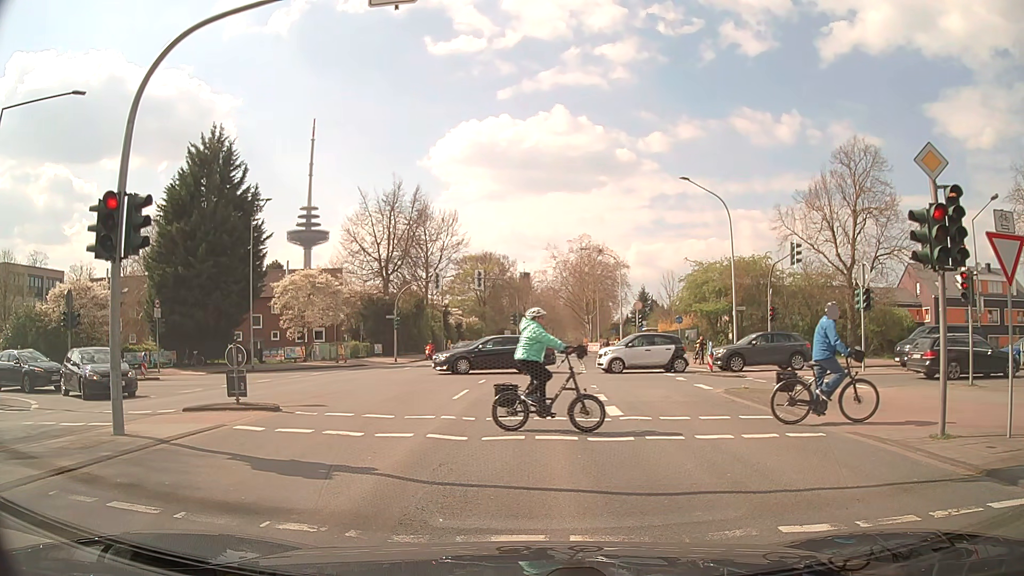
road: secondary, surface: asphalt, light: Day
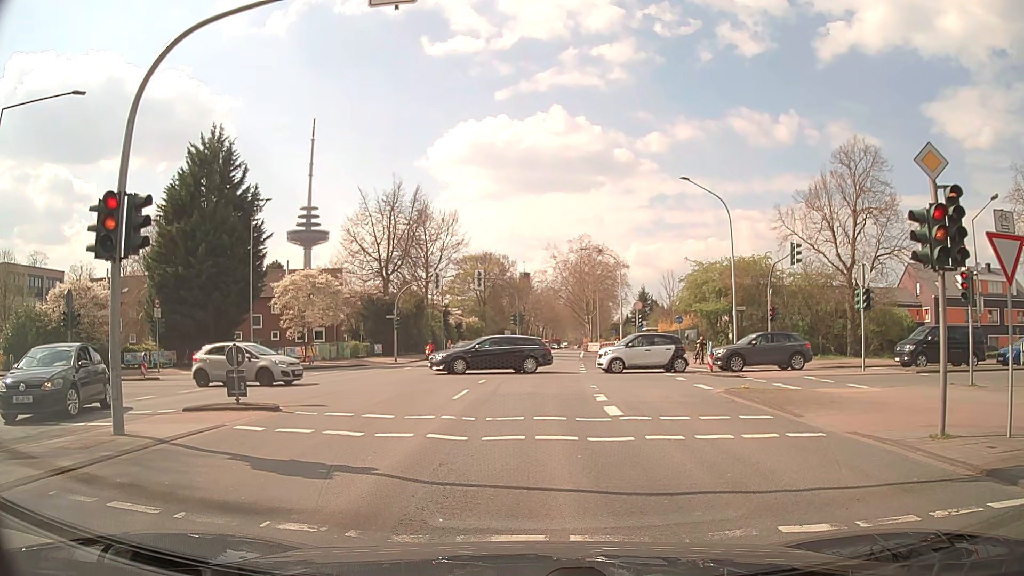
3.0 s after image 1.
(0.0, 0.0) m; 0°
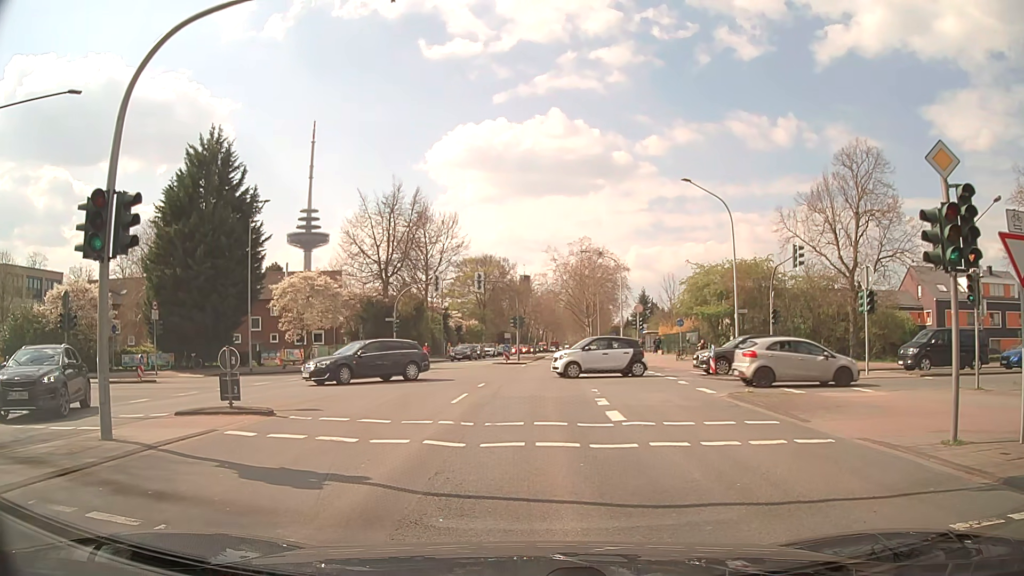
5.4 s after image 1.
(0.0, +0.3) m; 0°
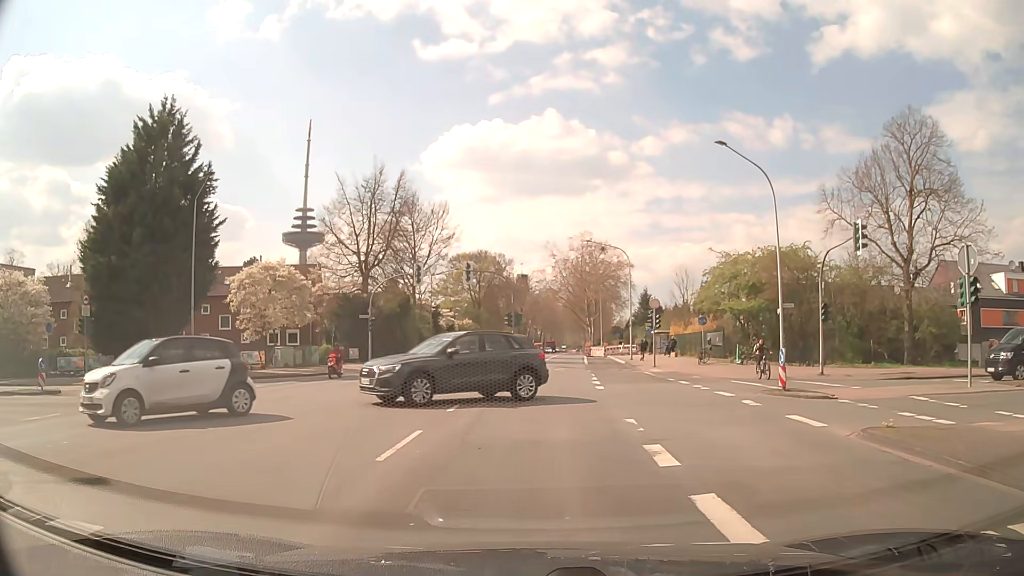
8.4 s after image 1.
(-0.1, +7.5) m; -1°
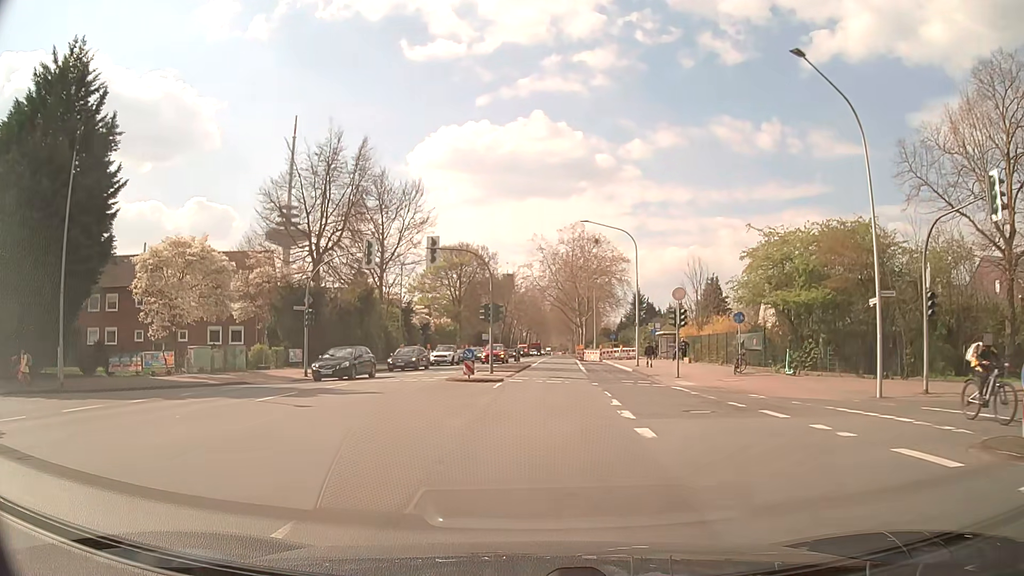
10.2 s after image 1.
(+0.1, +10.7) m; +1°
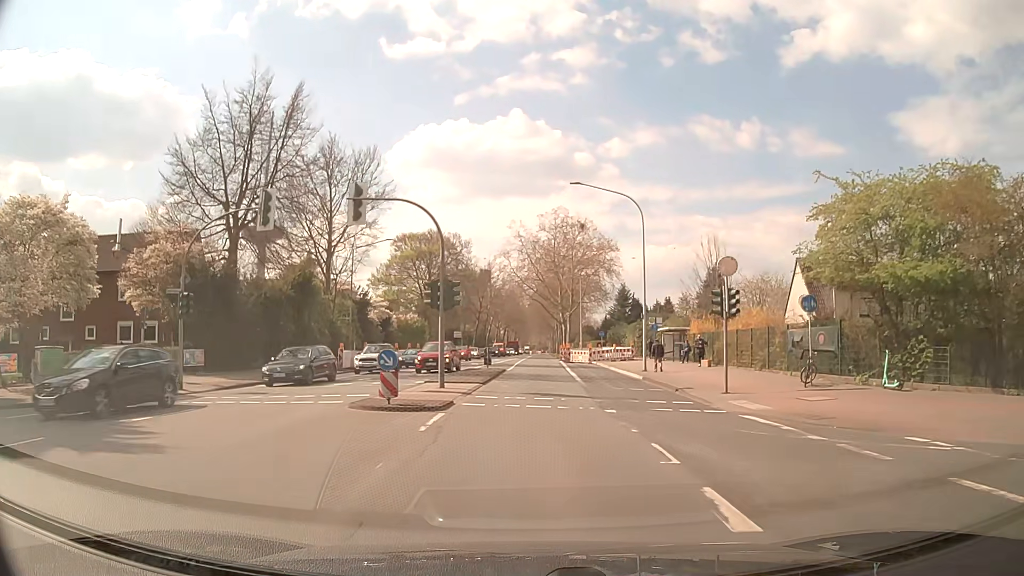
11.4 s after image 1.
(+0.3, +11.2) m; +2°
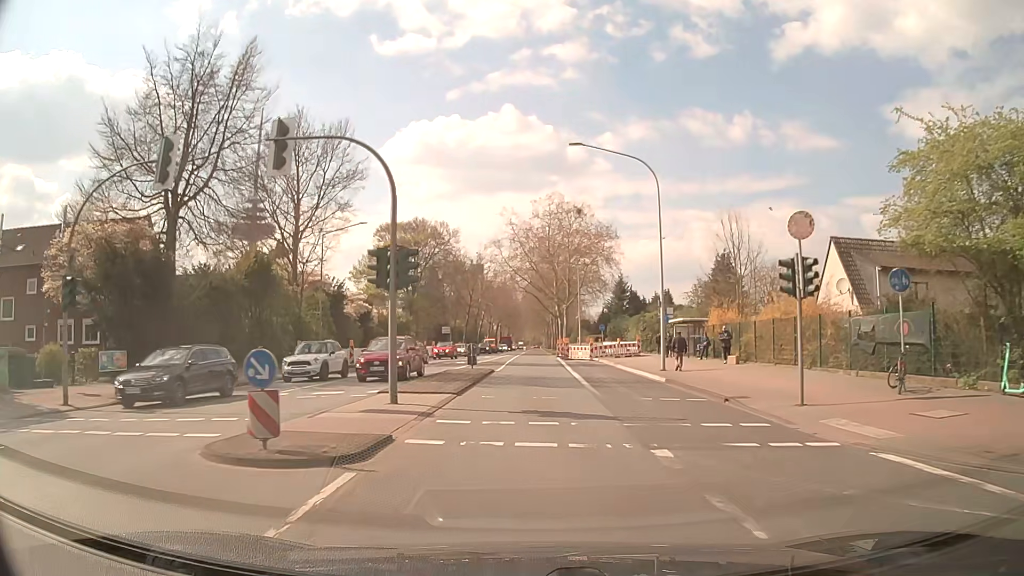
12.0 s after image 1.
(0.0, +6.5) m; +1°
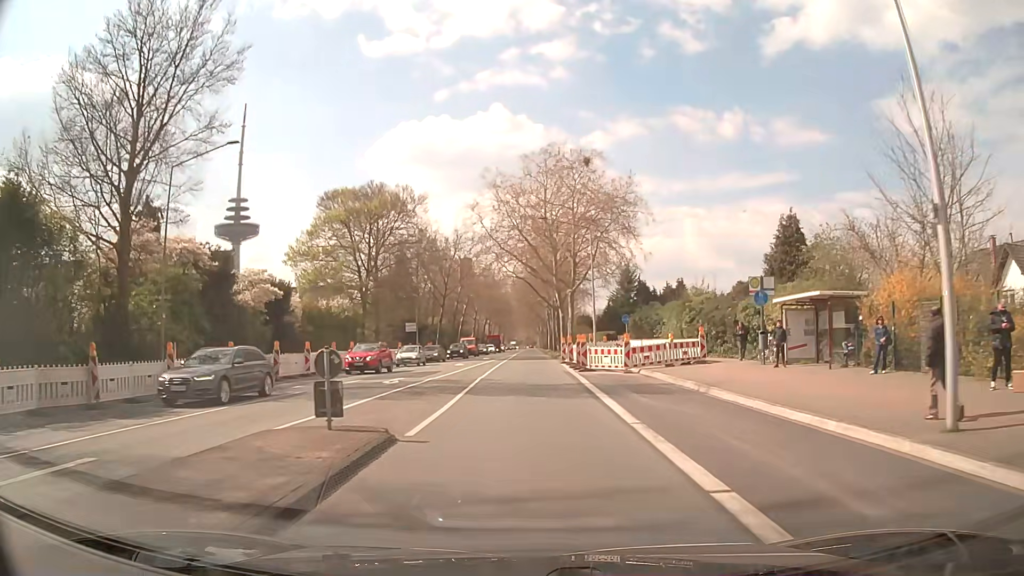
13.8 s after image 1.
(+0.1, +21.3) m; +1°
(0, +10) (0, +20) (0, +30) (0, +40) (0, +50) (0, +60) (0, +70) (0, +80) (0, +90) (0, +100) m
